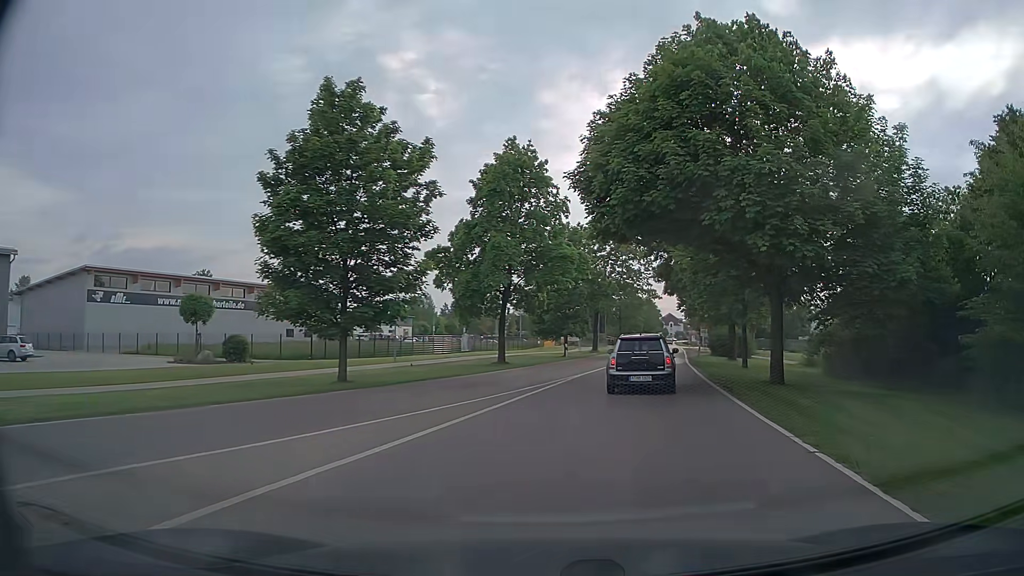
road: tertiary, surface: asphalt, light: Day
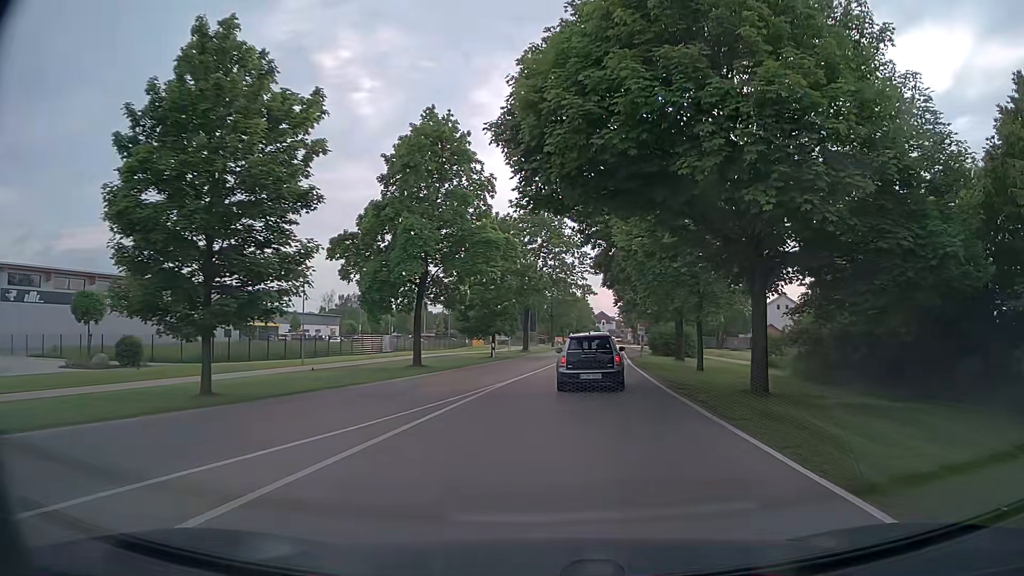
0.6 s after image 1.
(+0.3, +4.7) m; +6°
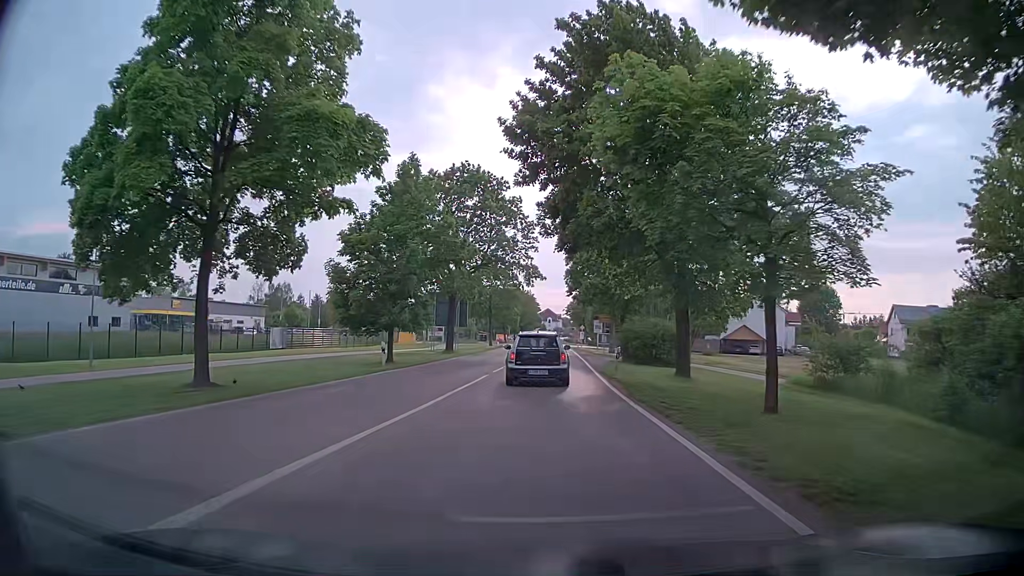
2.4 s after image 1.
(+0.9, +15.6) m; +4°
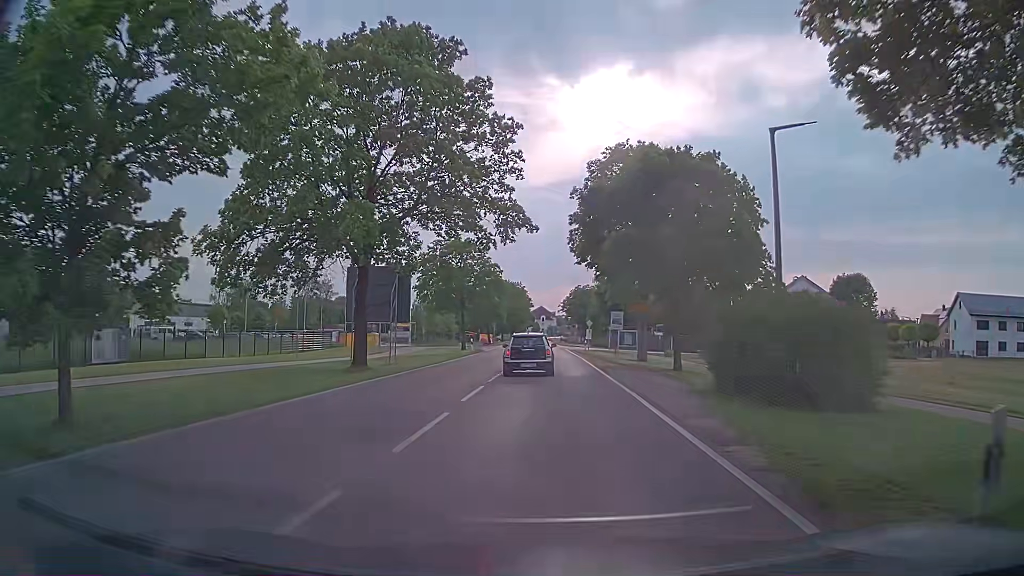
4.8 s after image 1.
(+0.3, +22.5) m; +1°
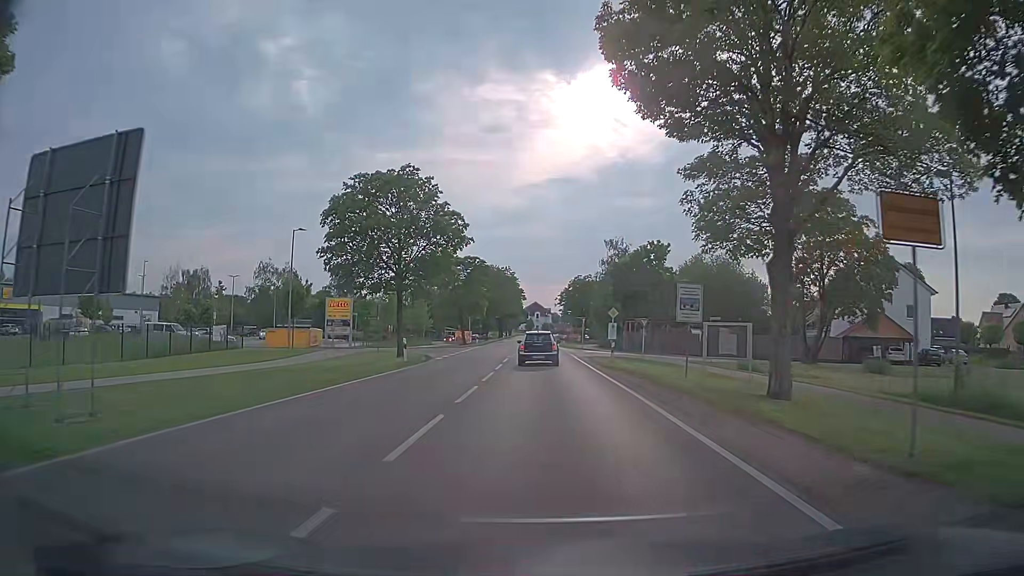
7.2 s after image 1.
(+0.2, +24.6) m; 0°
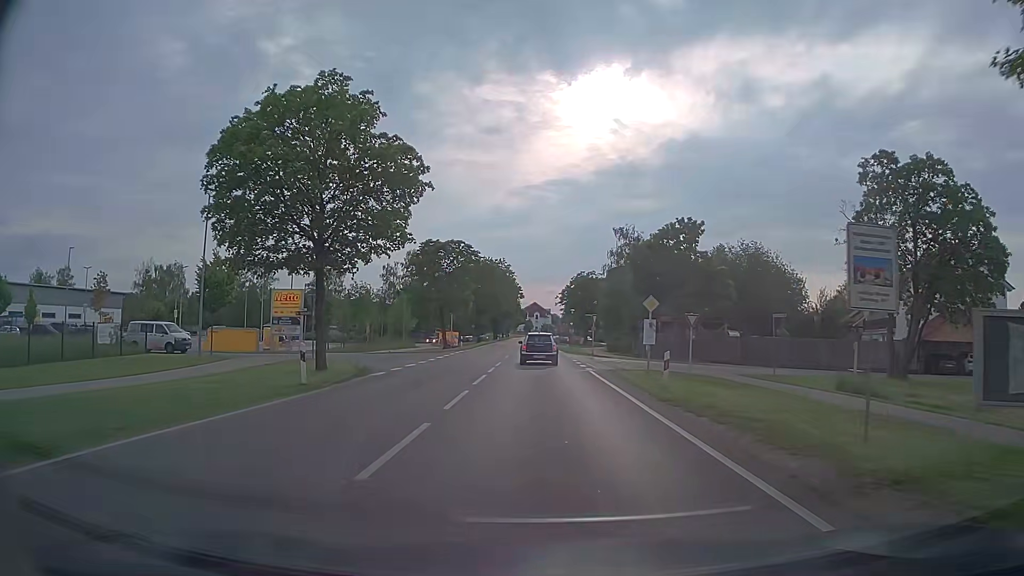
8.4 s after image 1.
(0.0, +12.9) m; +1°
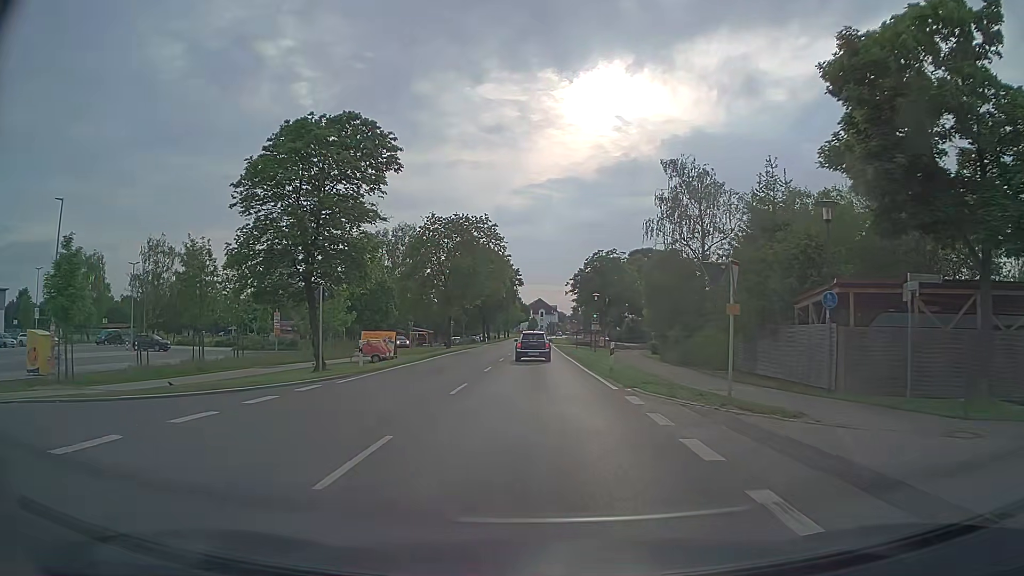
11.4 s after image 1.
(-0.2, +33.4) m; 0°
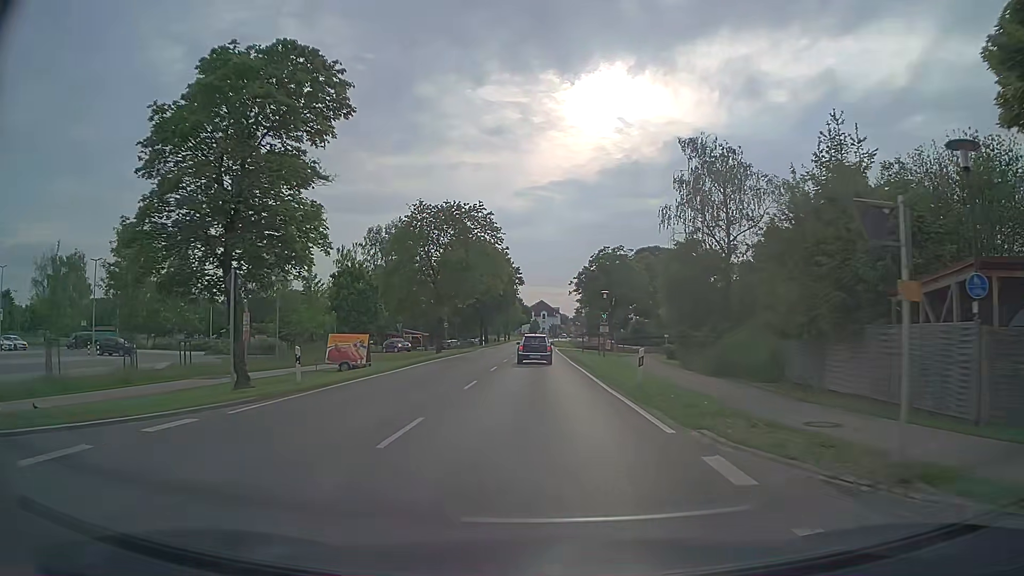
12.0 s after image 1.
(0.0, +6.7) m; -1°
(0, +10) (0, +20) (0, +30) (0, +40) (0, +50) (0, +60) (0, +70) (0, +80) (0, +90) (0, +100) m
